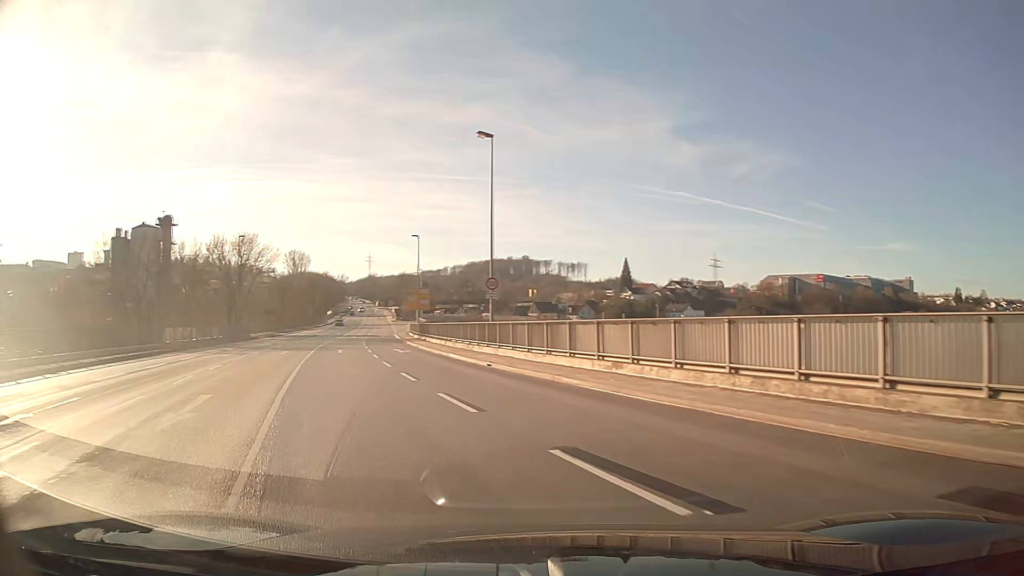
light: Day
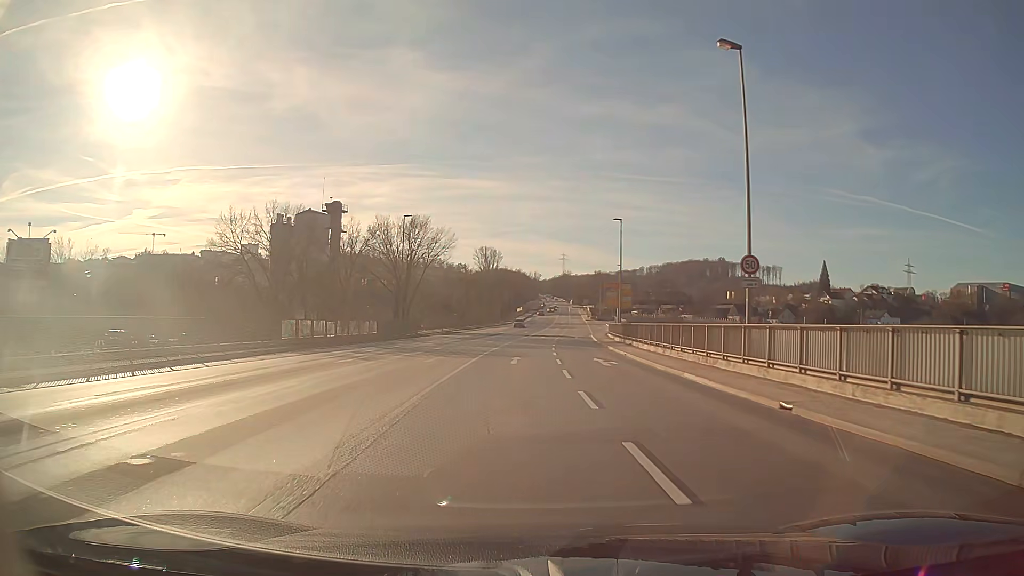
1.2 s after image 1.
(-1.7, +11.2) m; -13°
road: primary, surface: asphalt
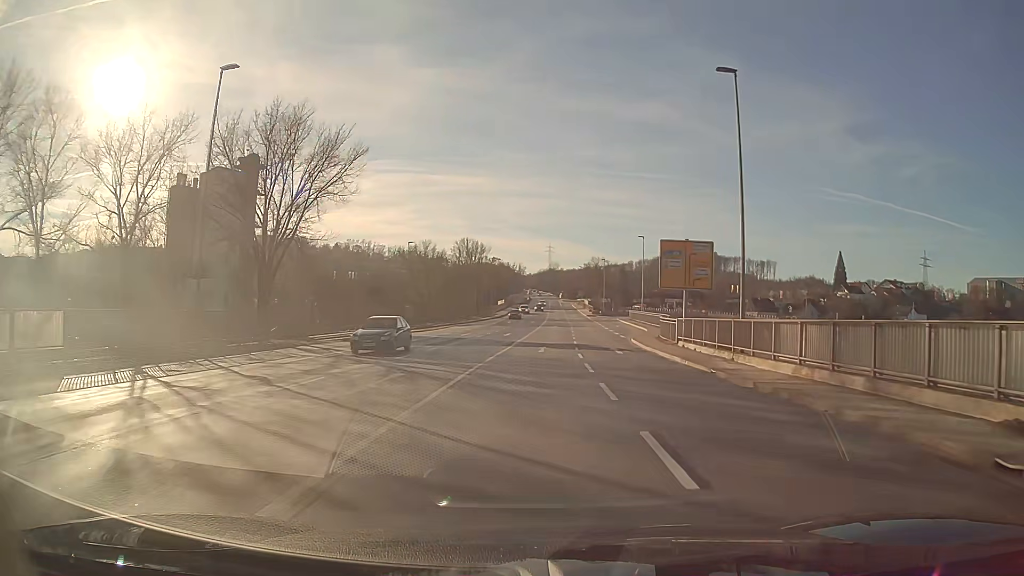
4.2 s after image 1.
(+0.1, +36.0) m; +2°
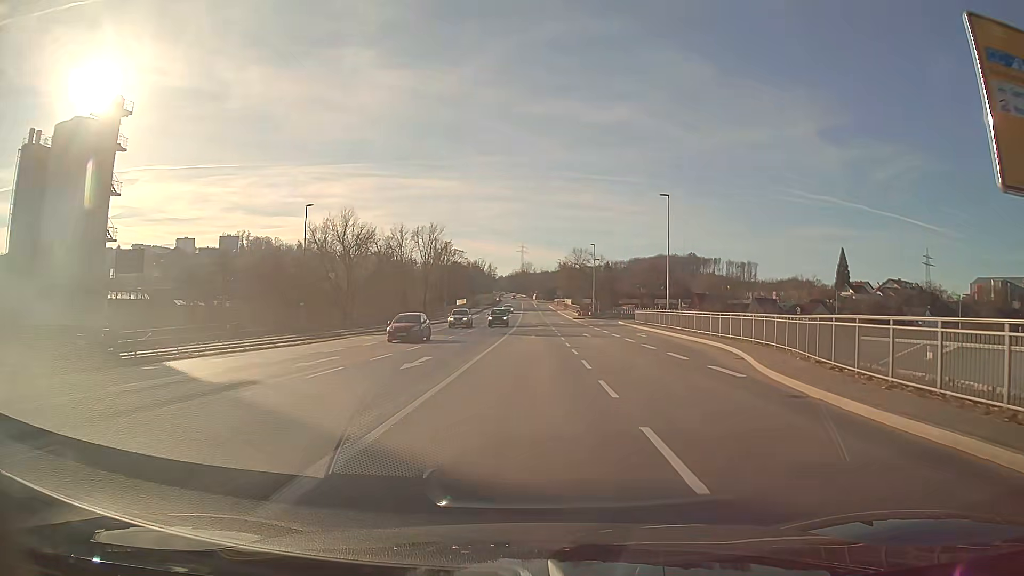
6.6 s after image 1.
(+0.7, +30.2) m; +2°
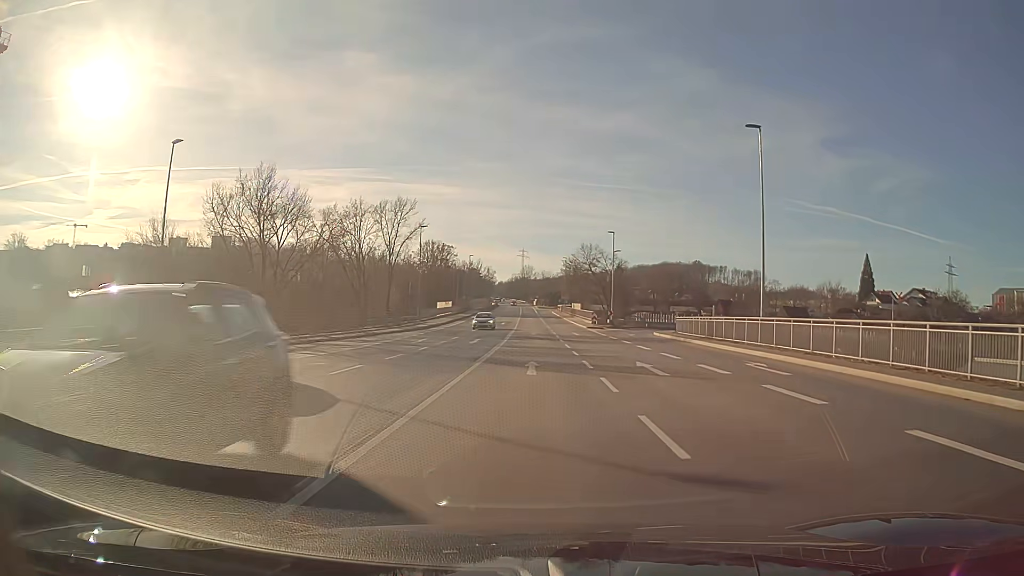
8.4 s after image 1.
(0.0, +22.5) m; 0°
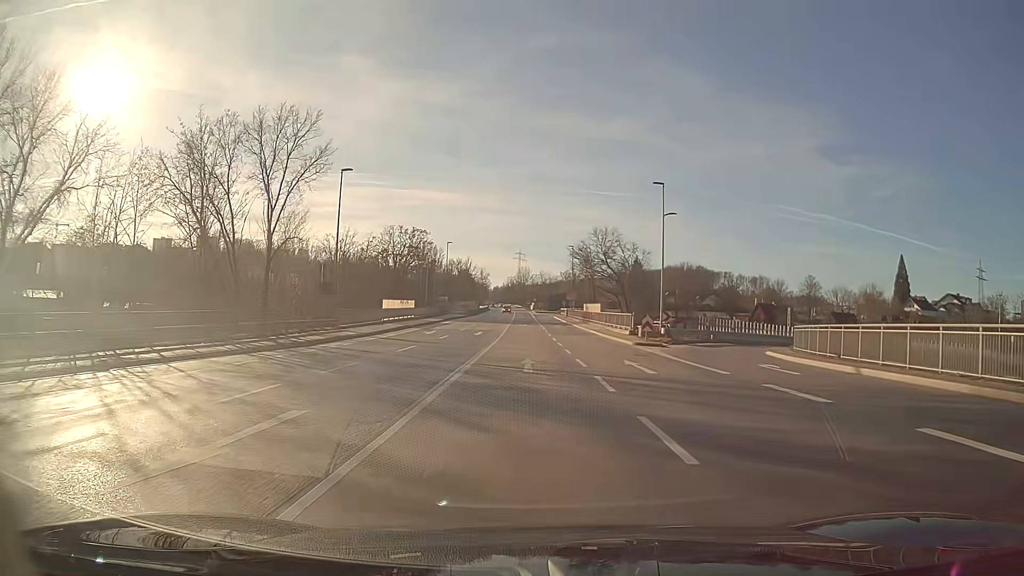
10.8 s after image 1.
(0.0, +30.4) m; 0°
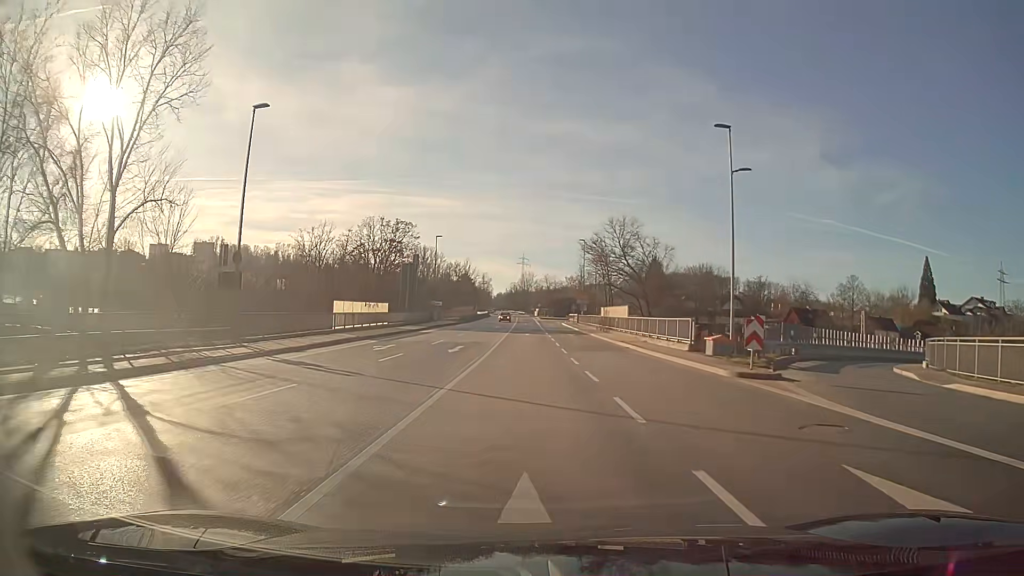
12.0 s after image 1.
(0.0, +15.4) m; 0°
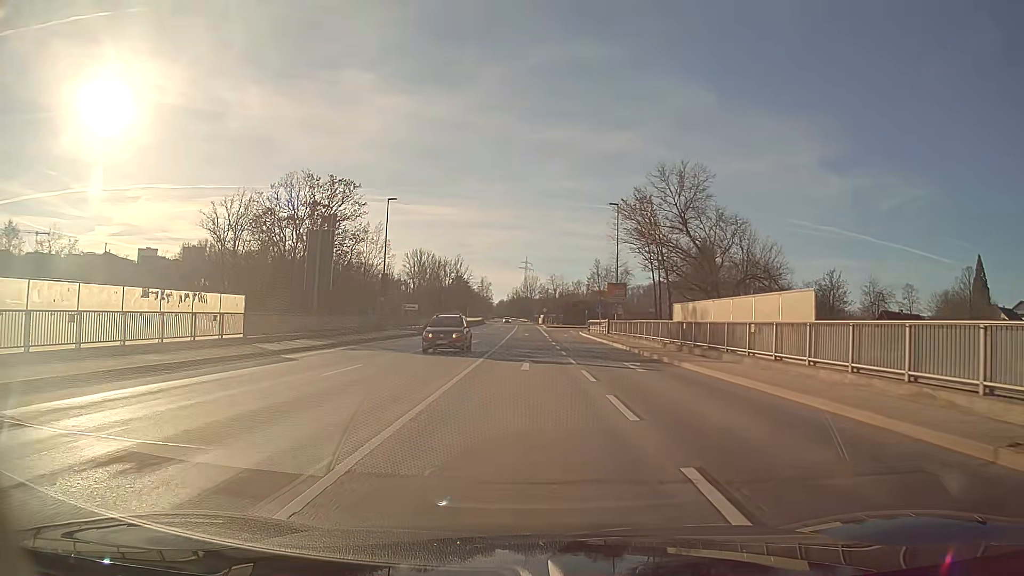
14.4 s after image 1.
(-0.1, +30.5) m; 0°
(0, +10) (0, +20) (0, +30) (0, +40) (0, +50) (0, +60) (0, +70) (0, +80) (-1, +90) (-1, +100) m
